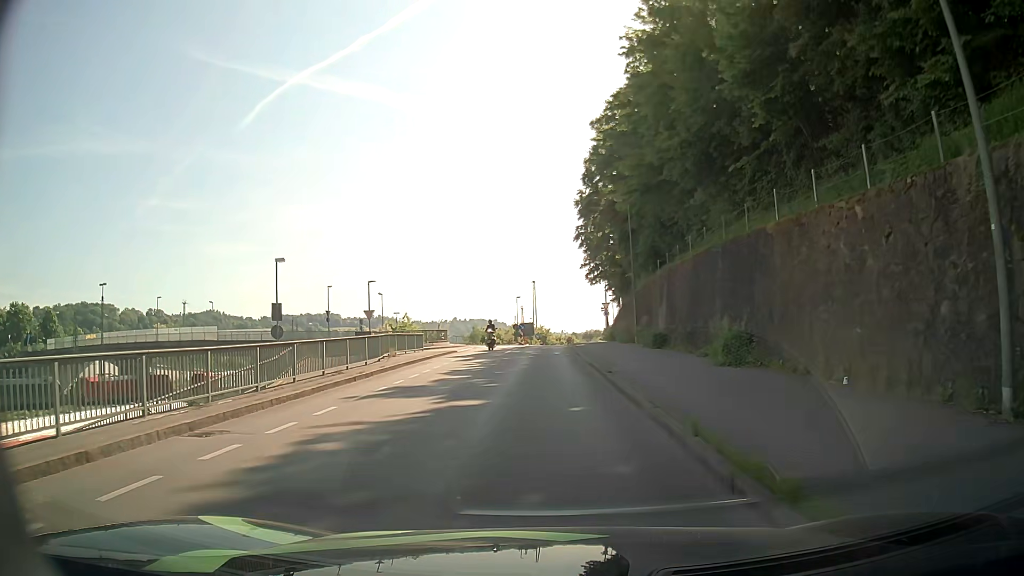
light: Day
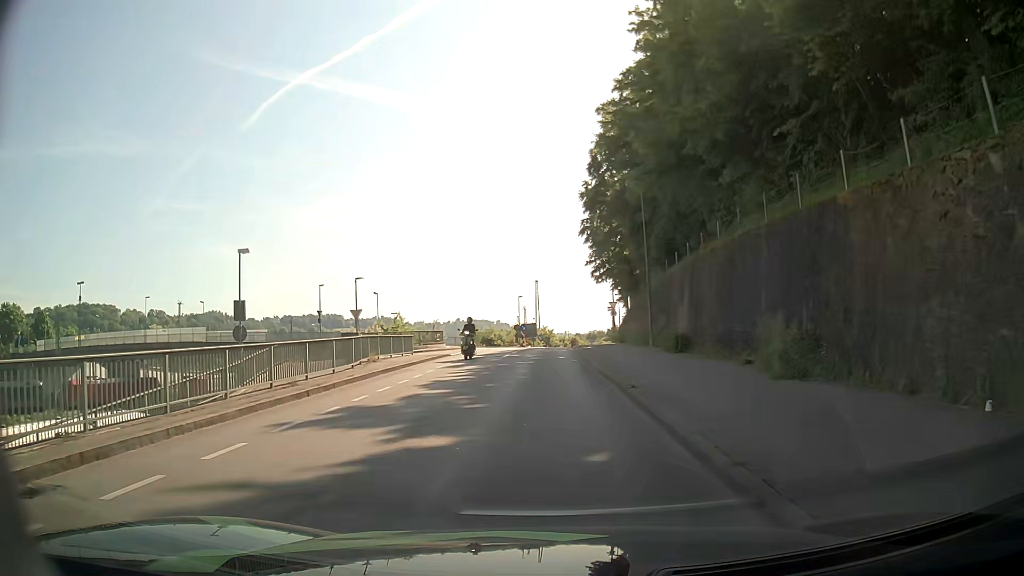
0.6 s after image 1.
(+0.1, +4.0) m; 0°
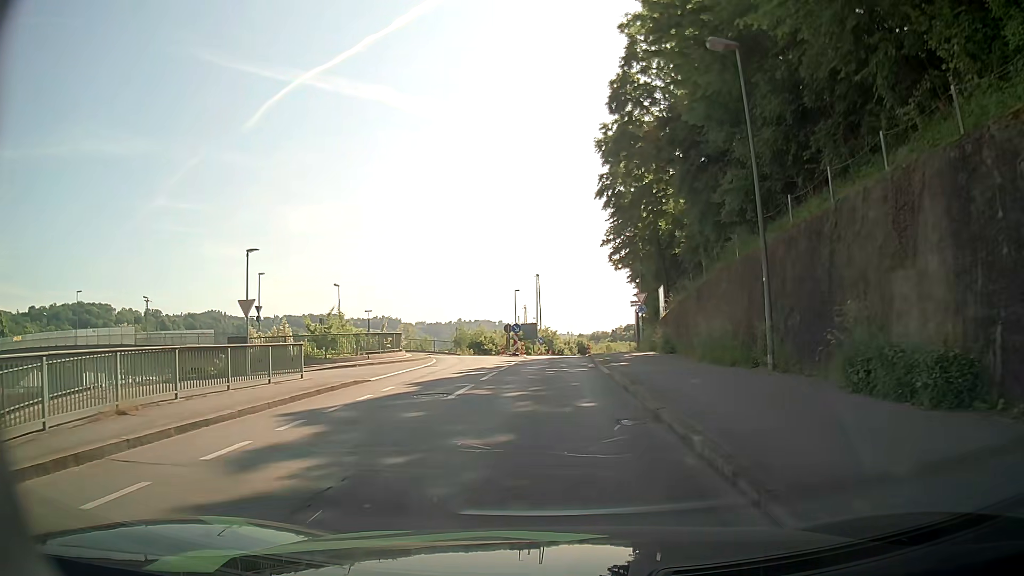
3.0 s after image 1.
(+0.1, +16.8) m; +1°
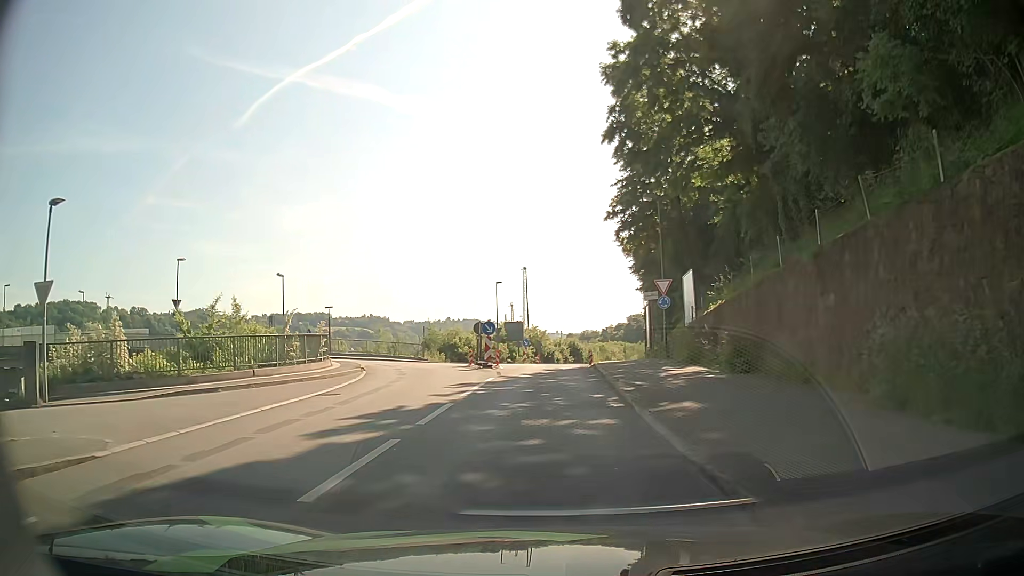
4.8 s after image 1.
(0.0, +12.0) m; +1°
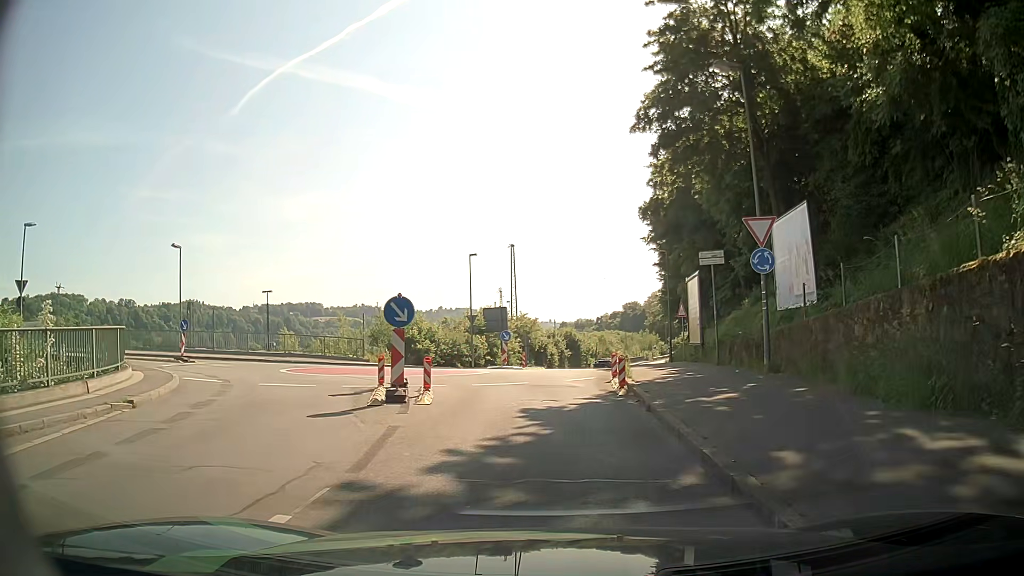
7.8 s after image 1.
(0.0, +15.6) m; 0°
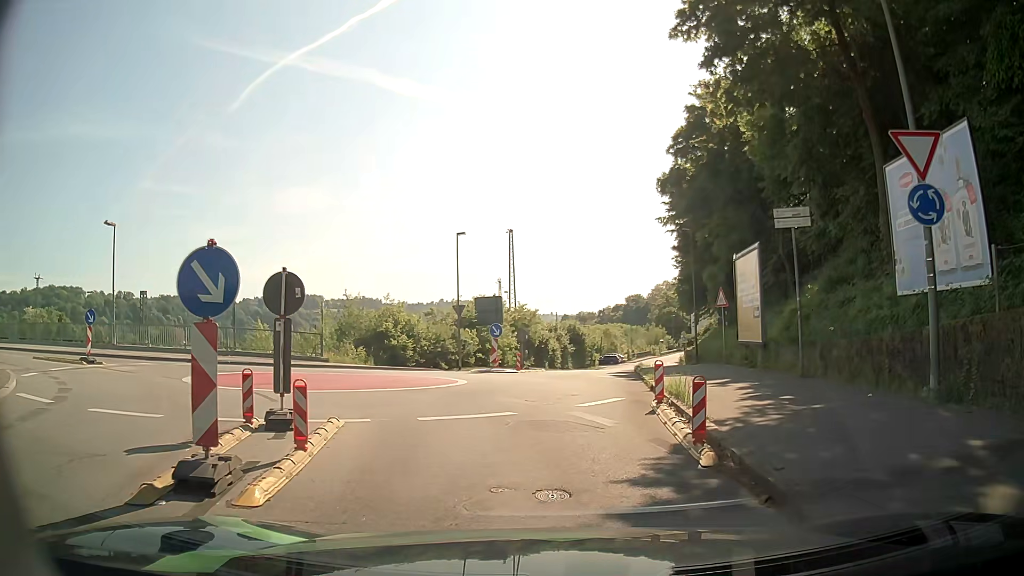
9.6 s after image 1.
(0.0, +7.3) m; -1°
